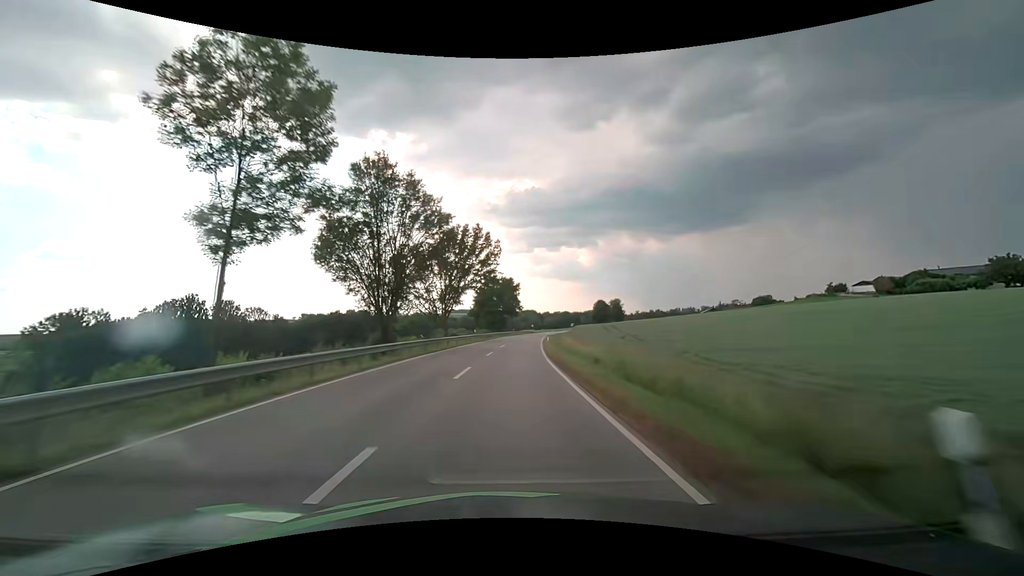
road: secondary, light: Day
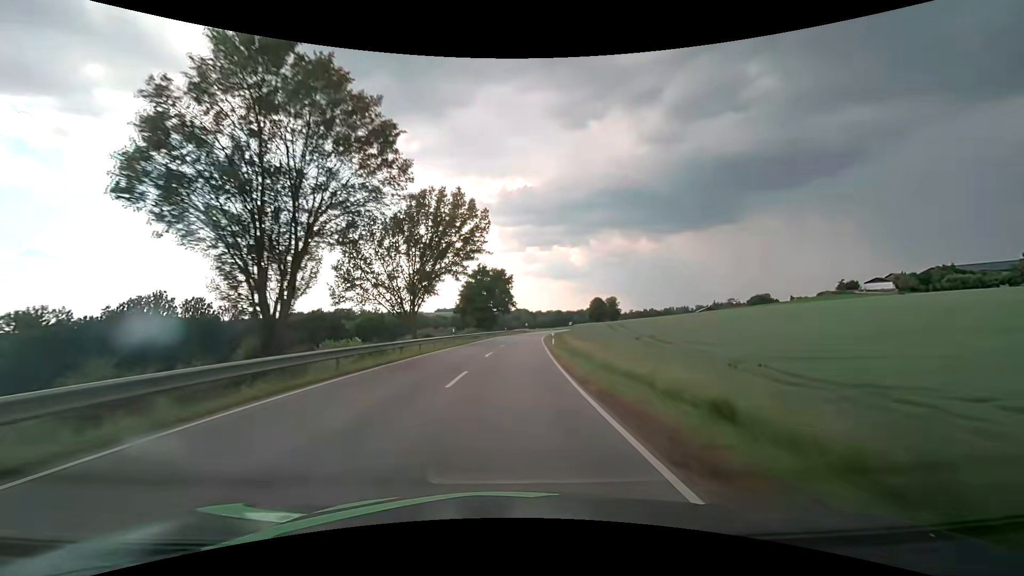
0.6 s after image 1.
(+0.1, +14.2) m; +1°
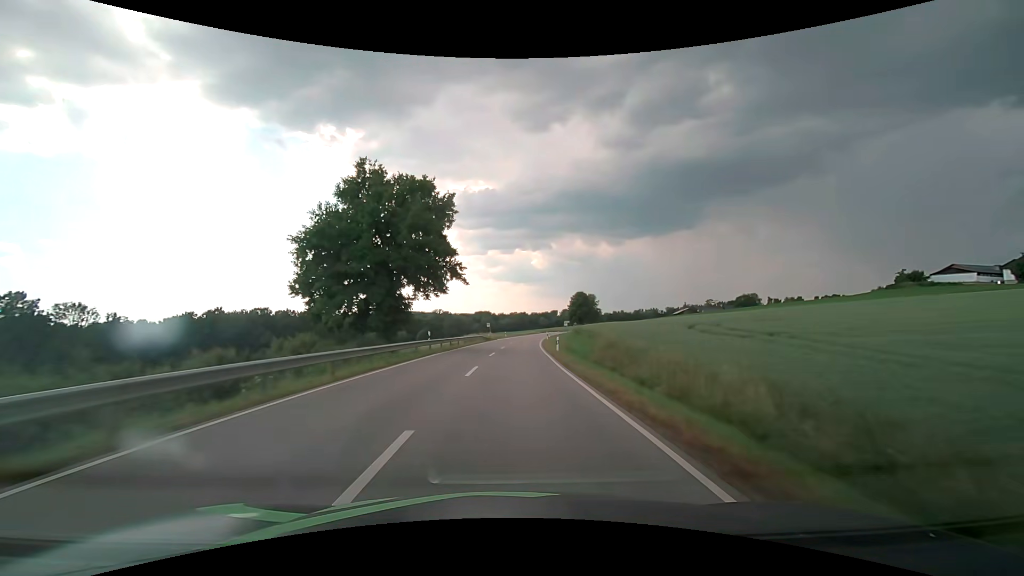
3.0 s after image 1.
(+2.1, +56.7) m; +4°
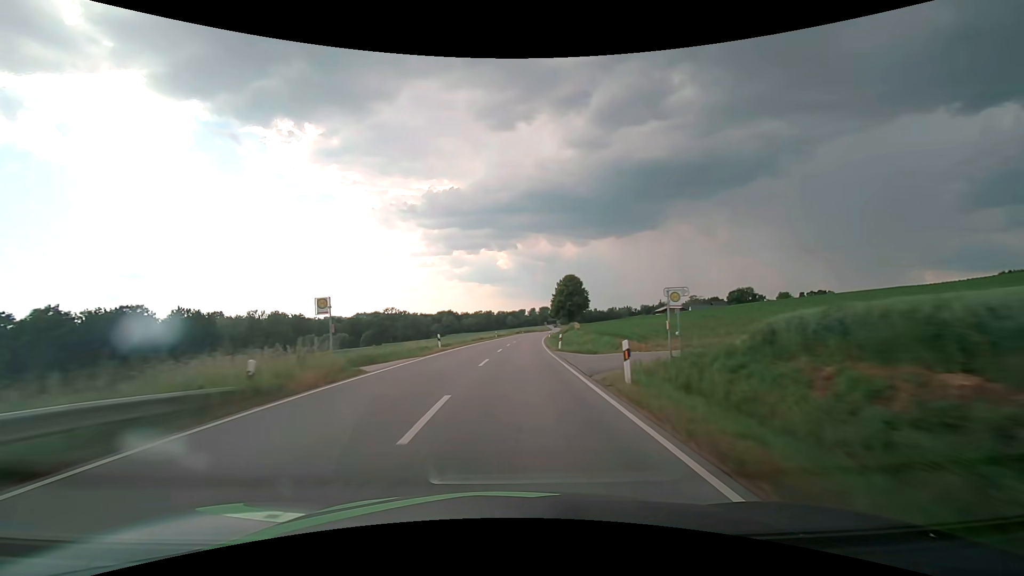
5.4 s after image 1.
(+2.0, +56.7) m; +4°
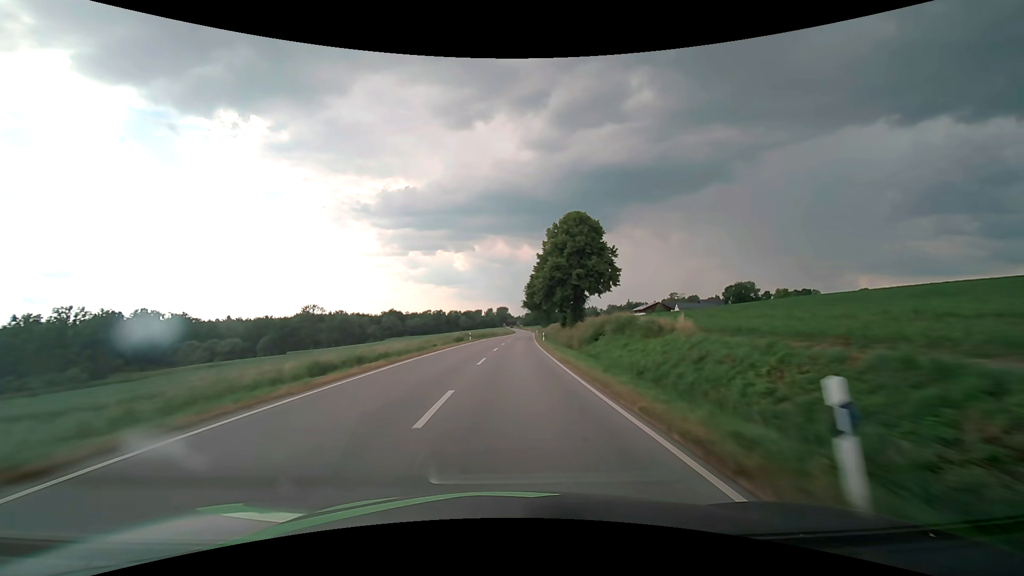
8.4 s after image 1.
(+3.2, +70.8) m; +5°
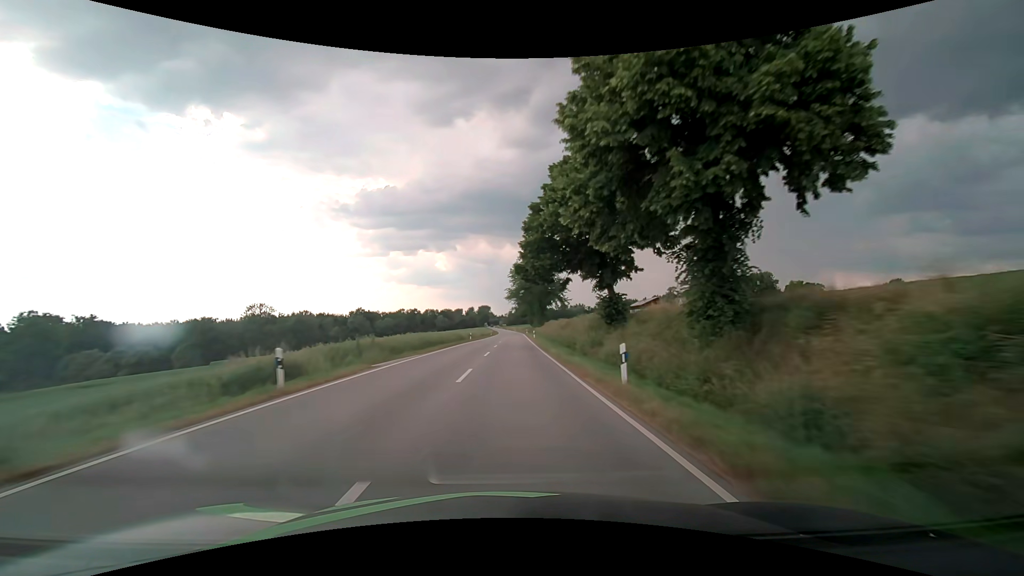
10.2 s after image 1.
(+0.9, +42.5) m; +2°
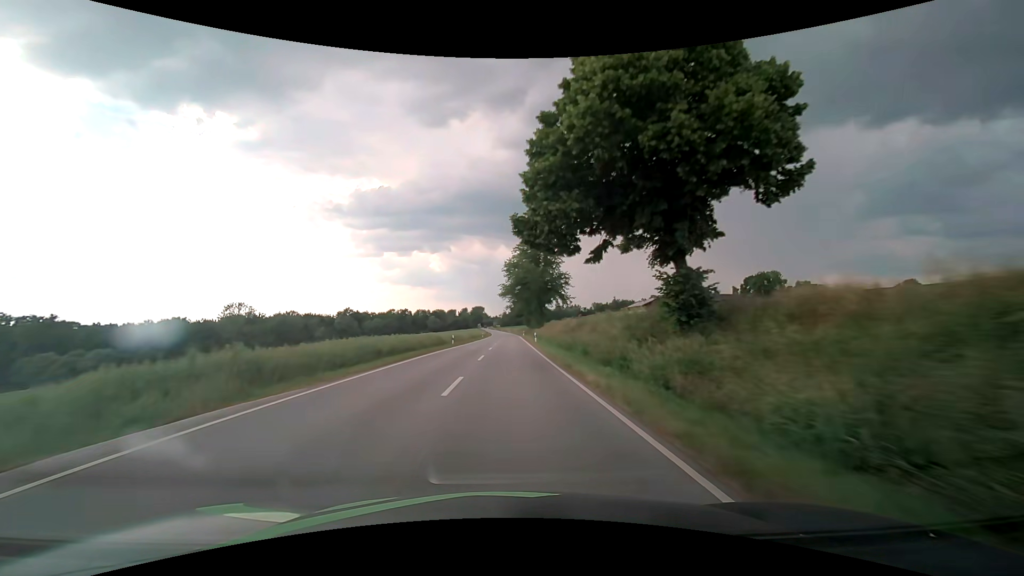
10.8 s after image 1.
(+0.1, +14.2) m; 0°
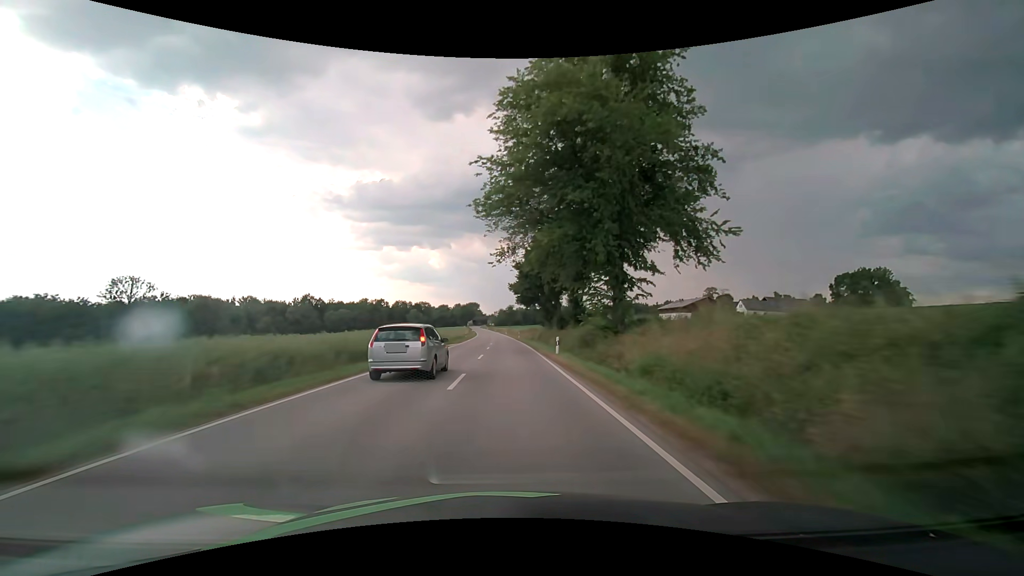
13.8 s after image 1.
(+0.7, +70.8) m; +1°
(0, +10) (0, +20) (0, +30) (0, +40) (0, +50) (0, +60) (0, +70) (-1, +80) (-1, +90) (-1, +100) m
